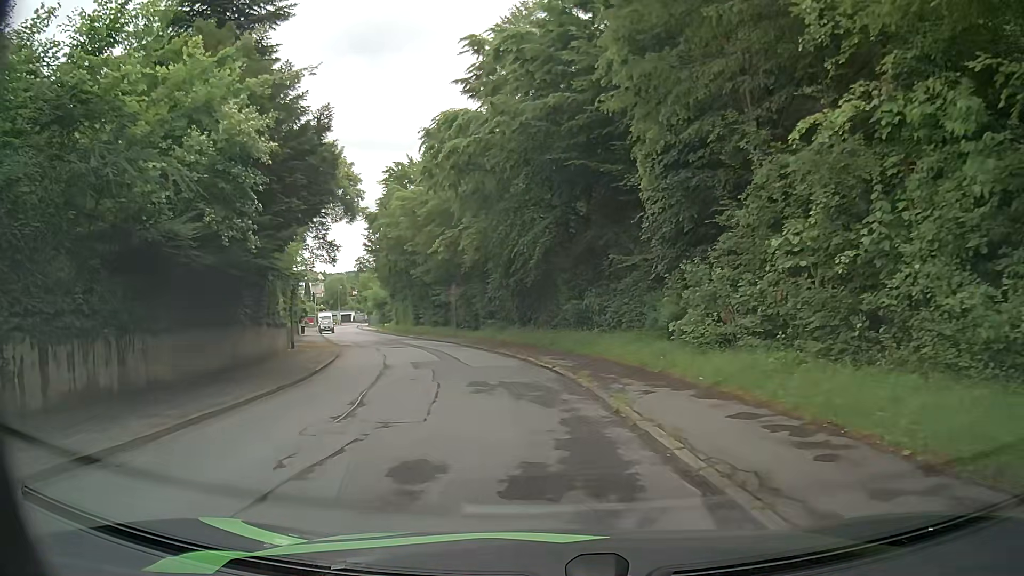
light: Day
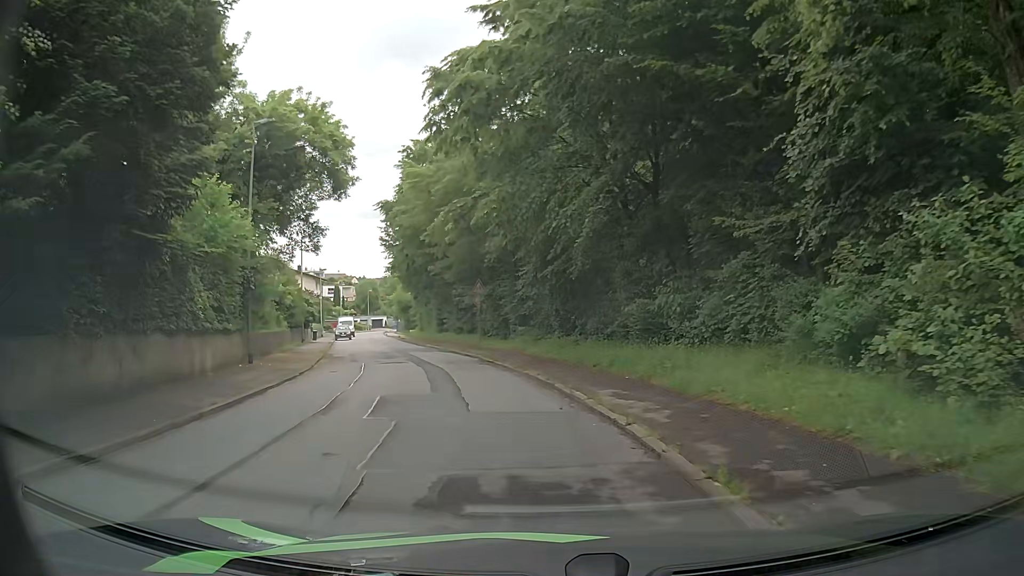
(-0.4, +8.4) m; -4°
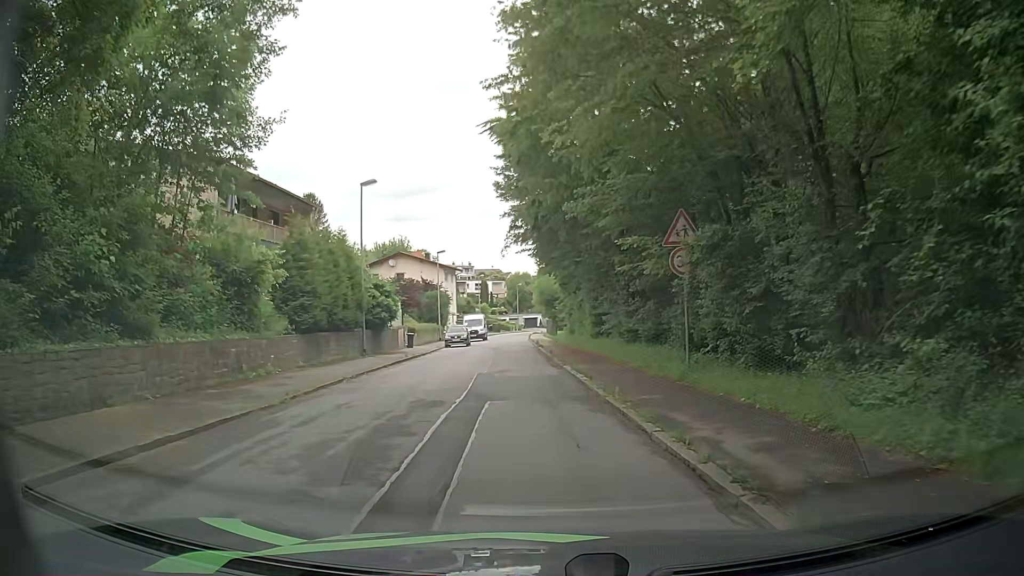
(-2.3, +20.9) m; -13°
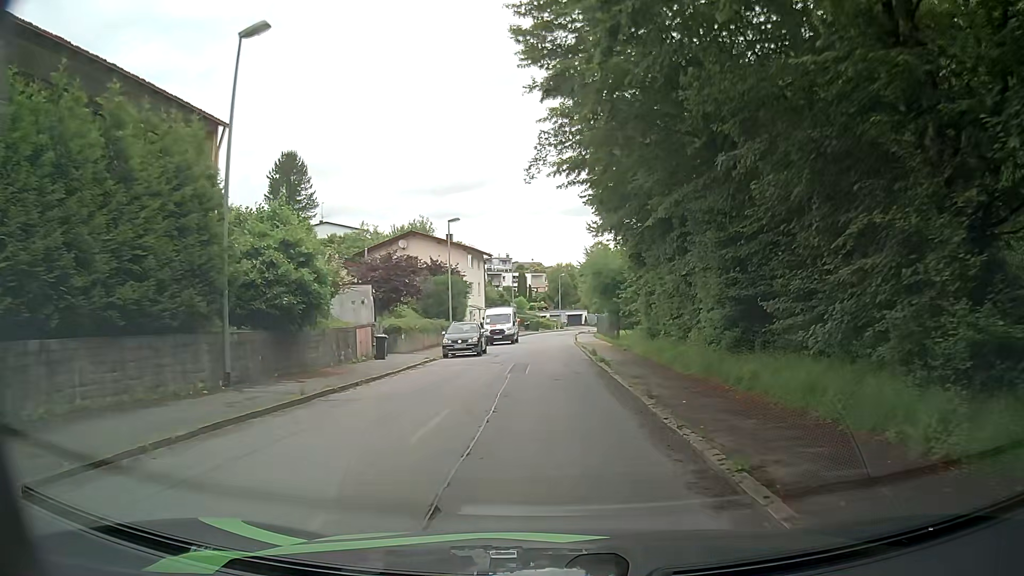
(-1.0, +17.6) m; -4°
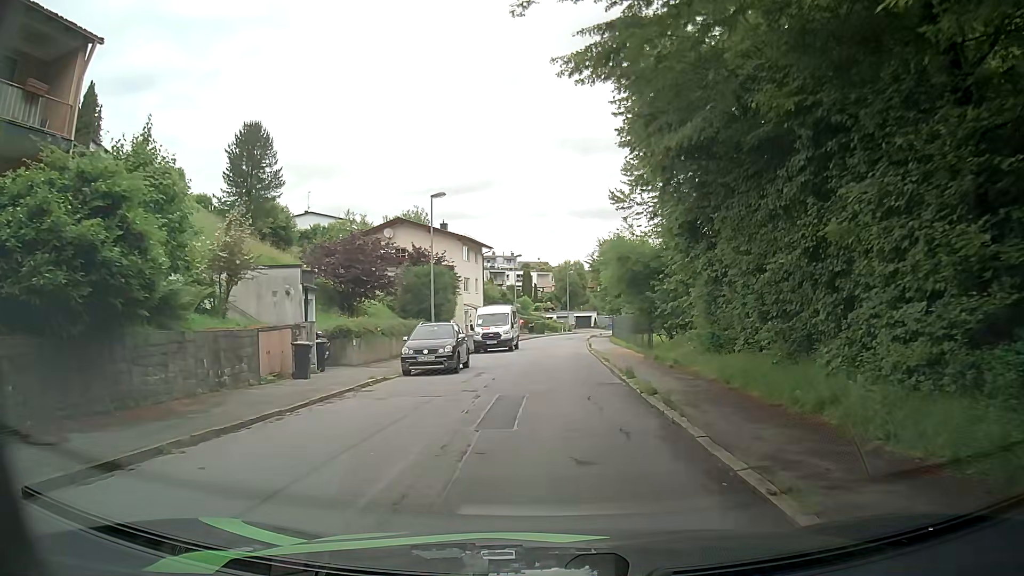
(-0.2, +9.2) m; -1°
(0, +10) (0, +20) (0, +30) (+1, +40) (+1, +50) (+2, +60) (+3, +70) (+5, +80) (+7, +89) (+10, +99) m
